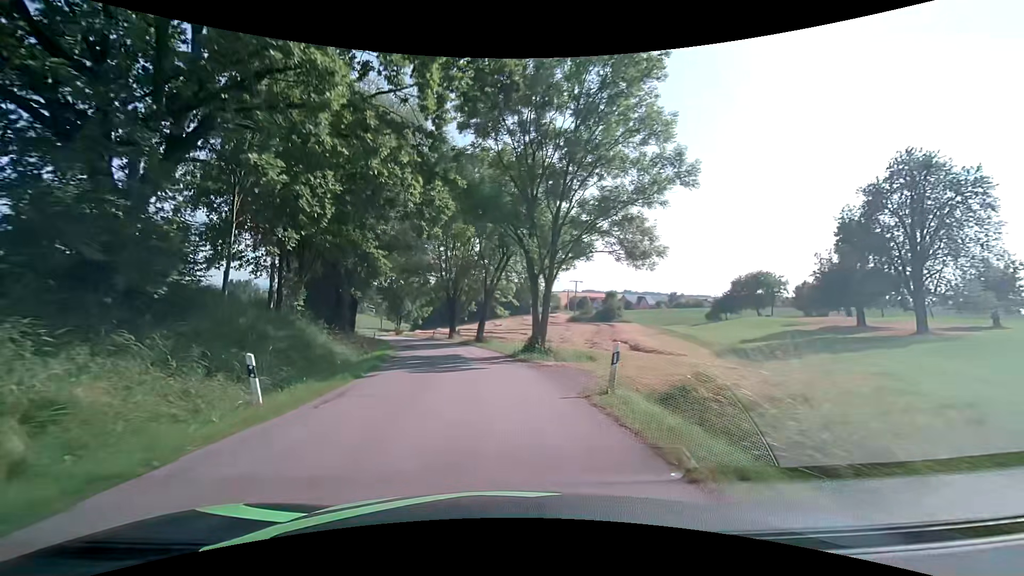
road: tertiary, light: Day
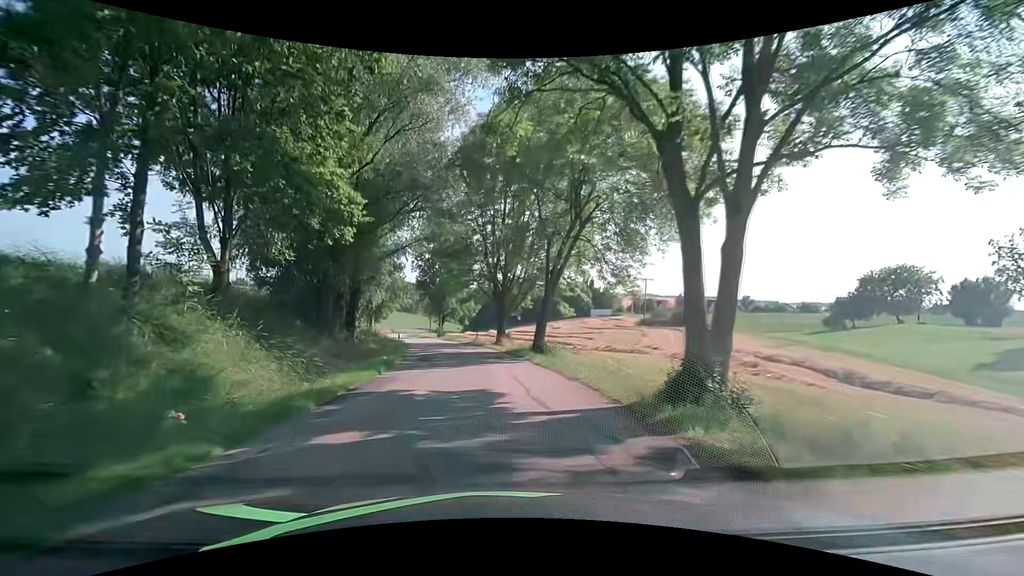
(-1.0, +14.8) m; -6°
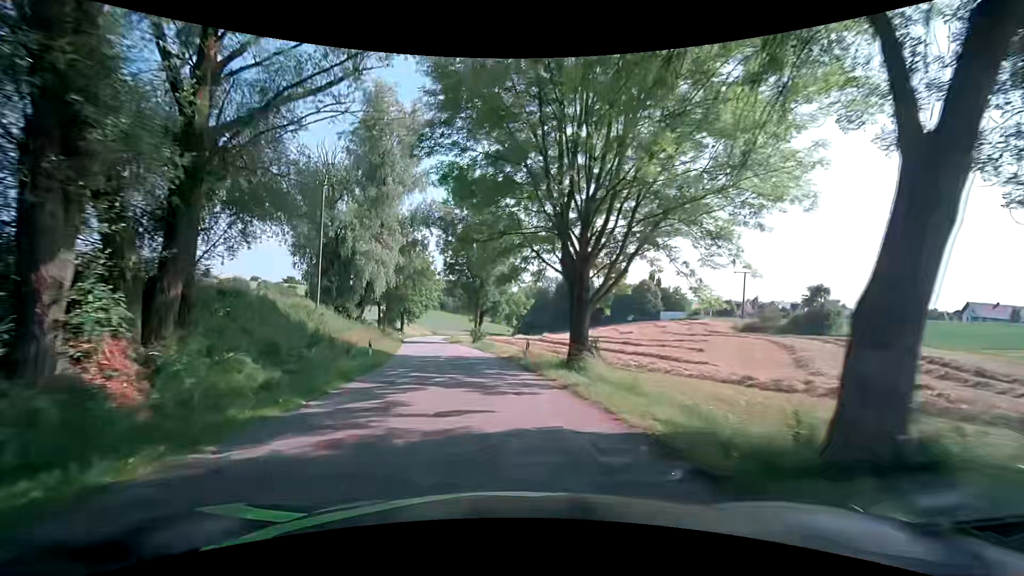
(-1.4, +22.4) m; -7°
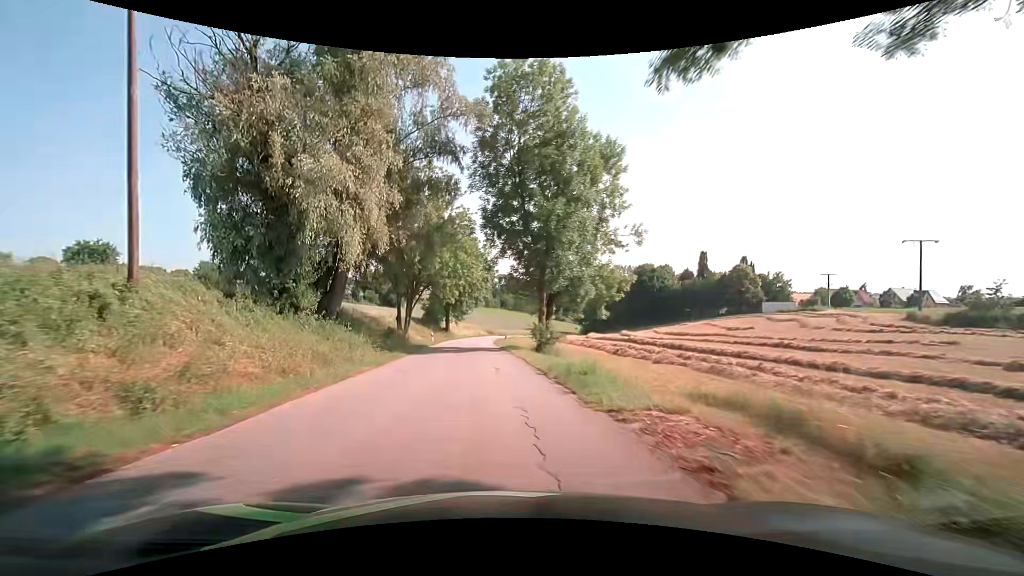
(-1.4, +22.5) m; -7°
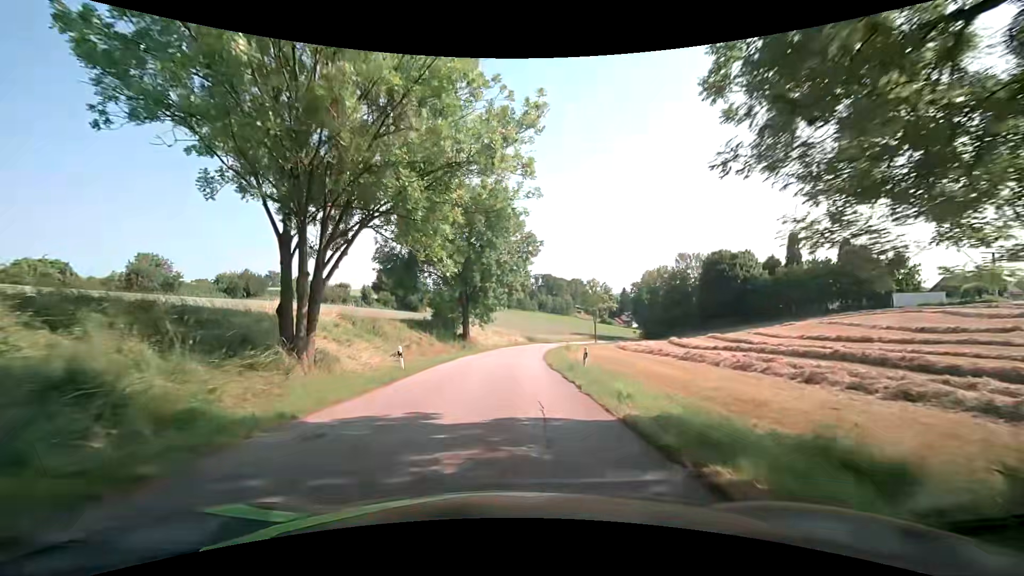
(-1.8, +30.1) m; -5°
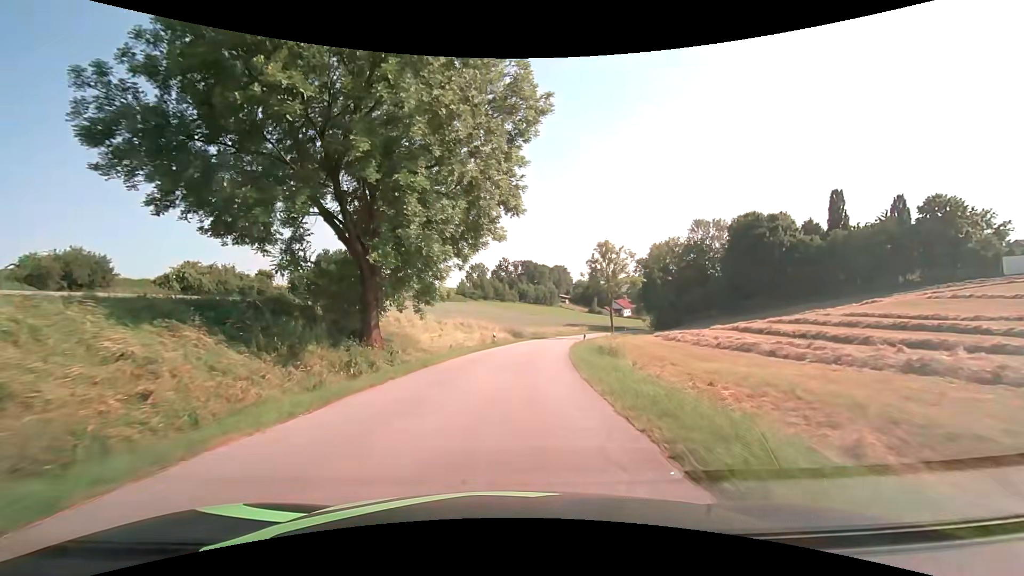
(+0.6, +30.3) m; +2°
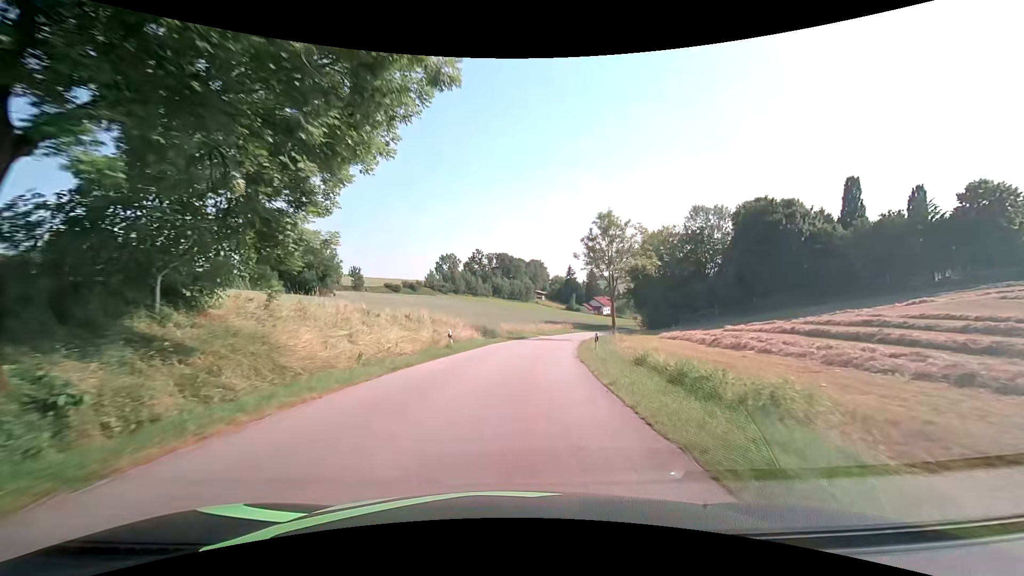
(+0.4, +15.2) m; +4°
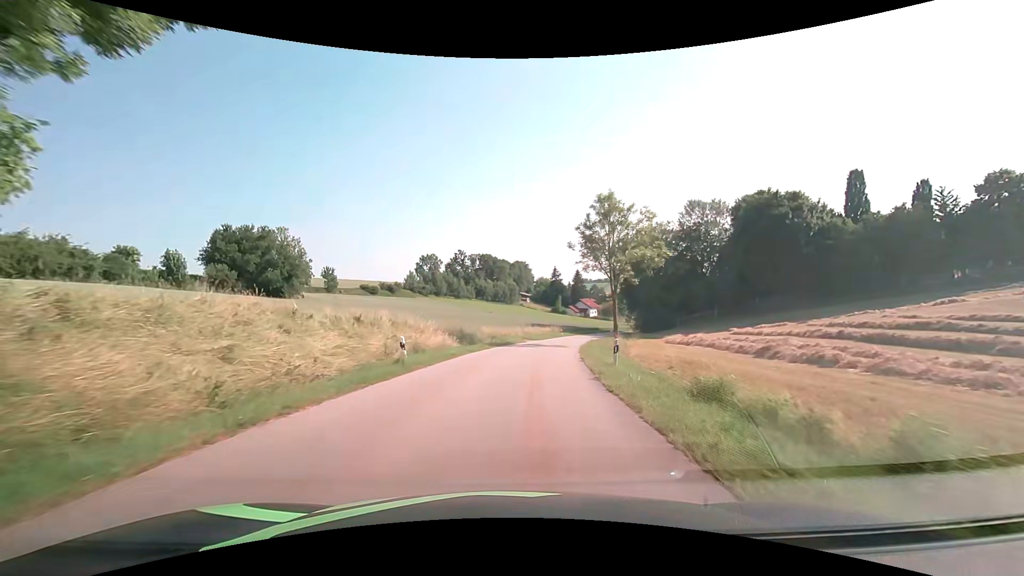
(0.0, +7.6) m; +1°
(0, +10) (+1, +20) (+2, +30) (+4, +40) (+6, +50) (+9, +59) (+11, +69) (+14, +78) (+18, +88) (+21, +97) m
